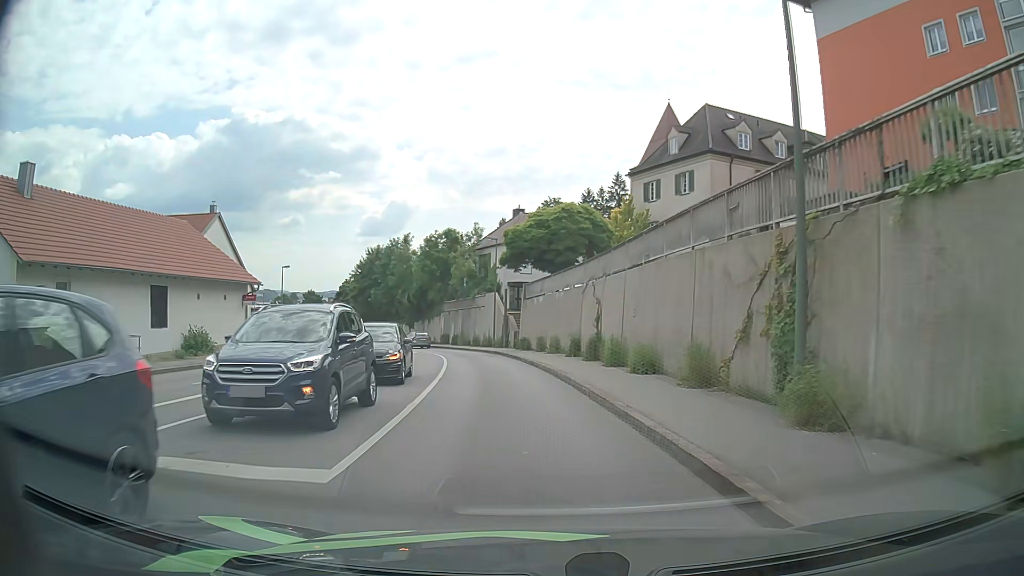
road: tertiary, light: Day
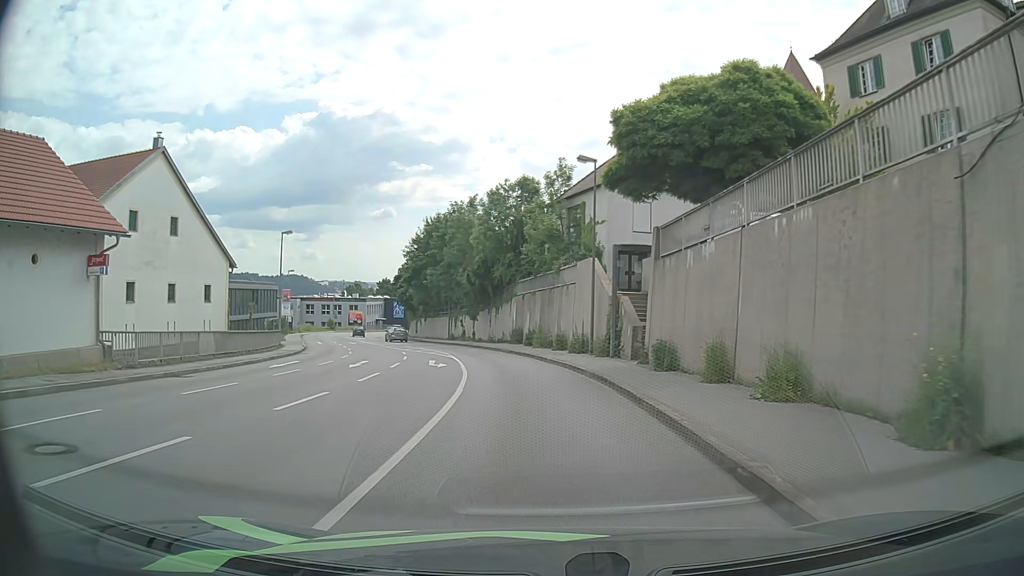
(-1.6, +21.6) m; -8°
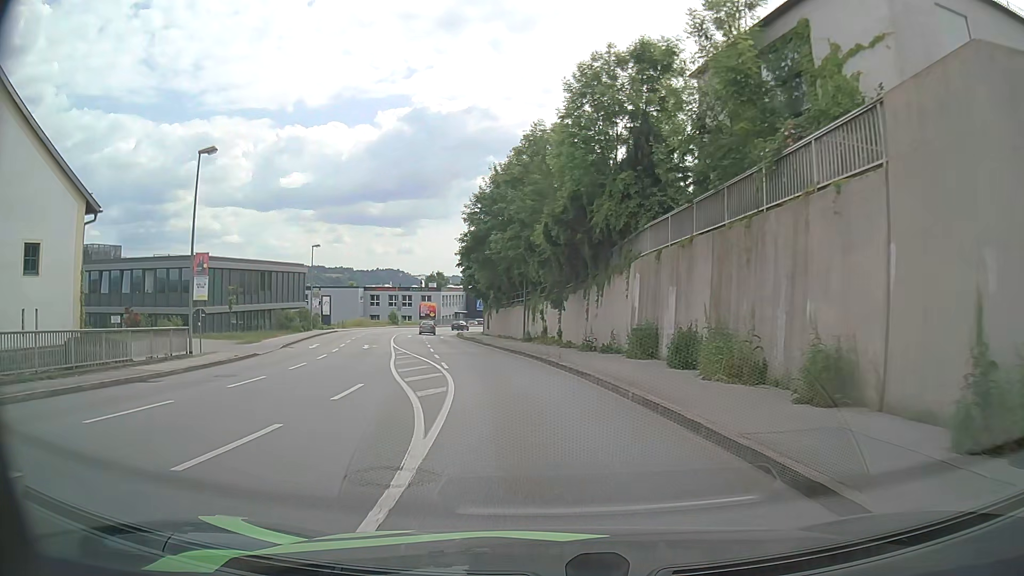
(-1.7, +23.3) m; -9°
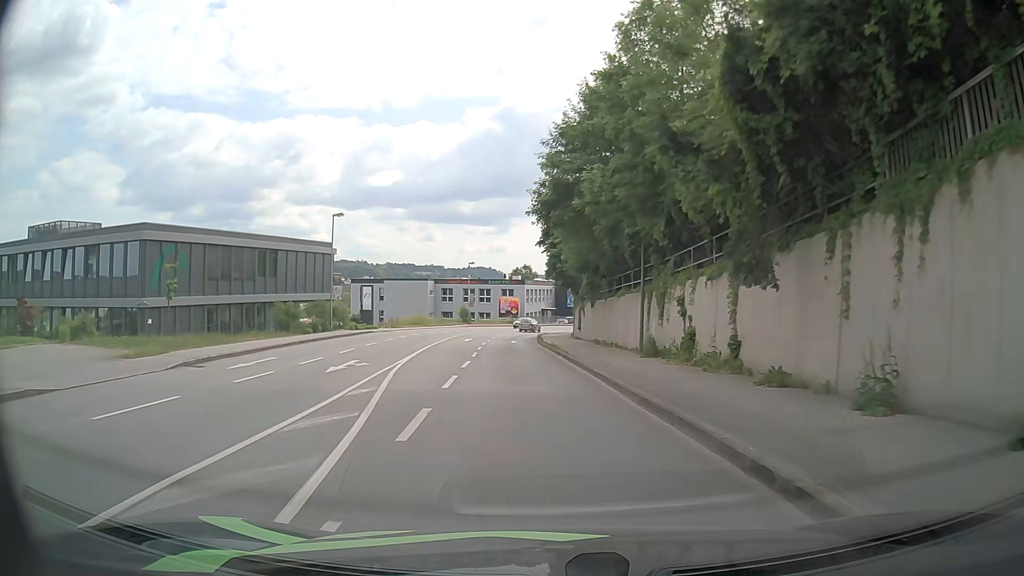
(-1.3, +18.6) m; -7°
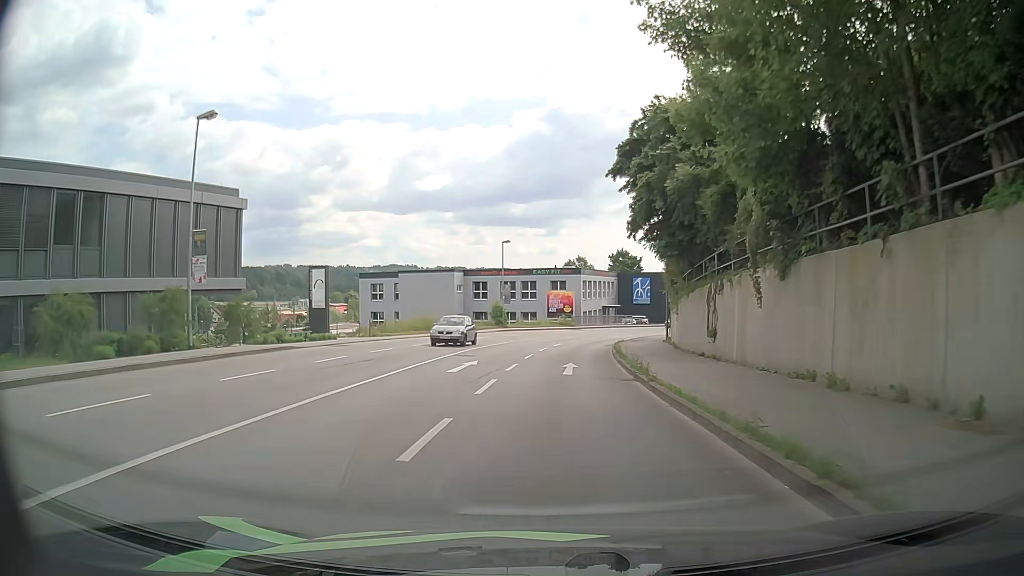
(-1.5, +25.2) m; -6°
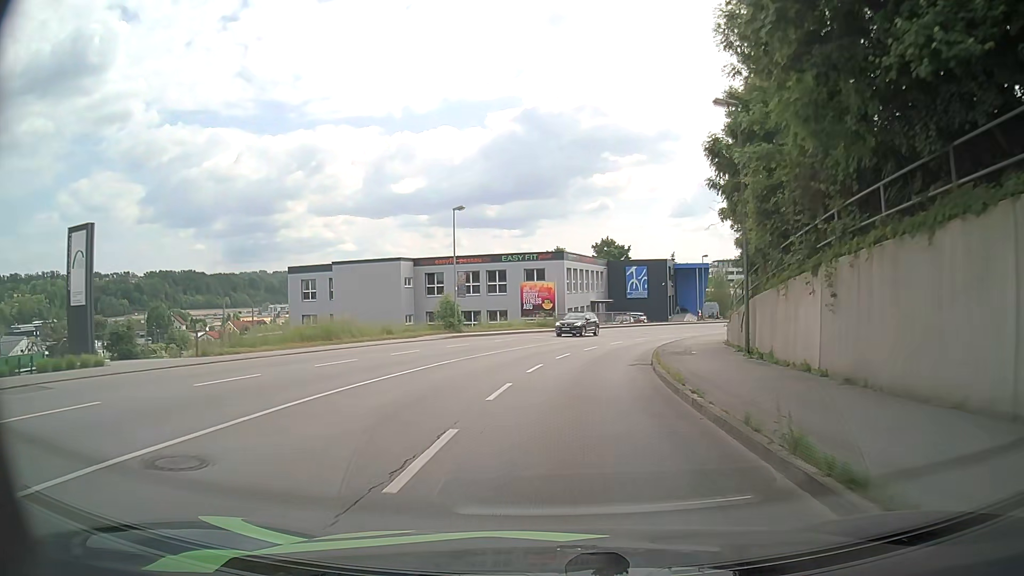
(+0.3, +19.0) m; +3°
(0, +10) (+1, +20) (+3, +30) (+5, +39) (+9, +49) (+14, +57) (+20, +66) (+26, +73) (+34, +80) (+42, +85) m
